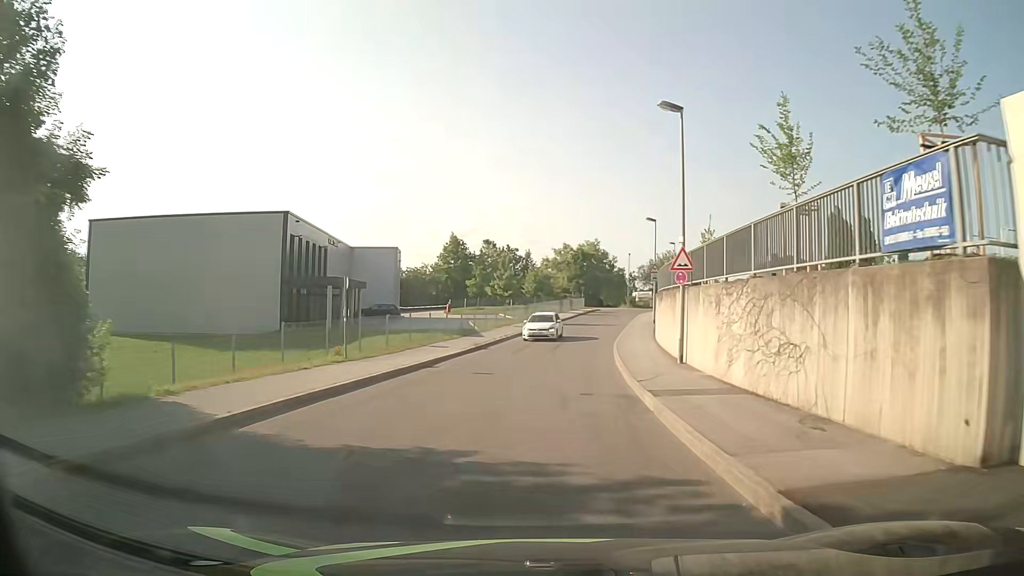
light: Day
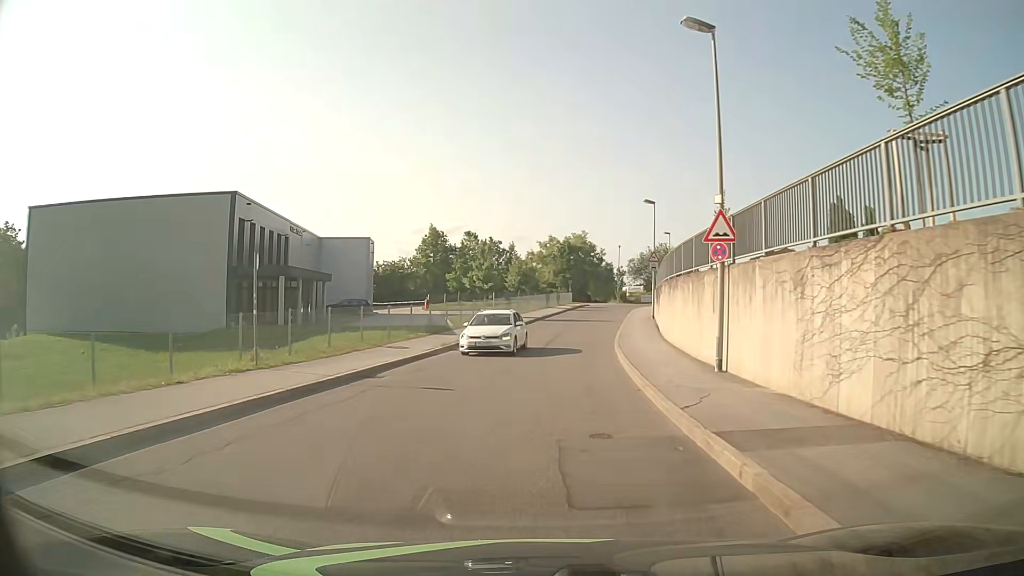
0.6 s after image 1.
(+0.1, +5.7) m; +2°
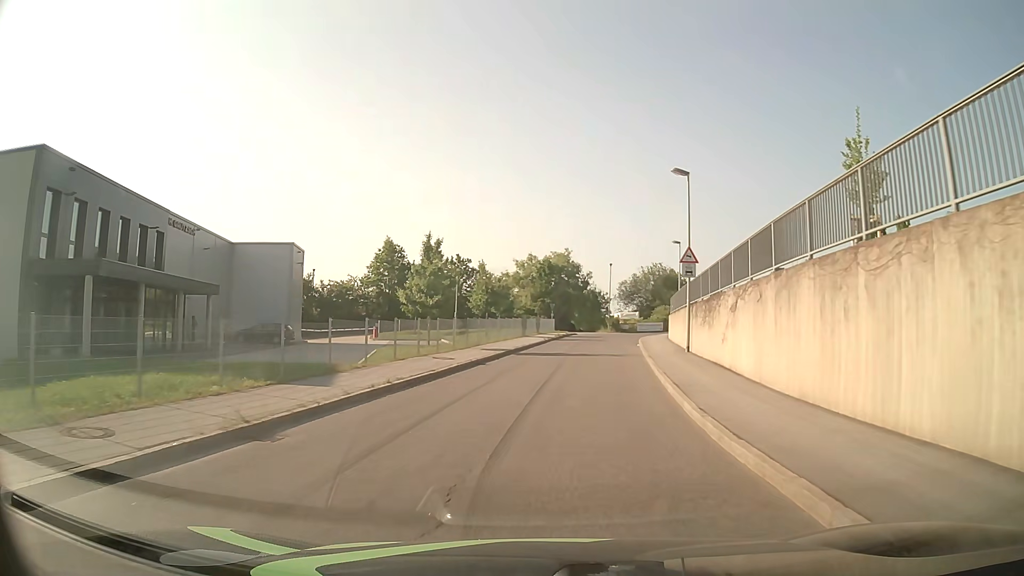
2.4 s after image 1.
(+0.2, +16.2) m; +1°
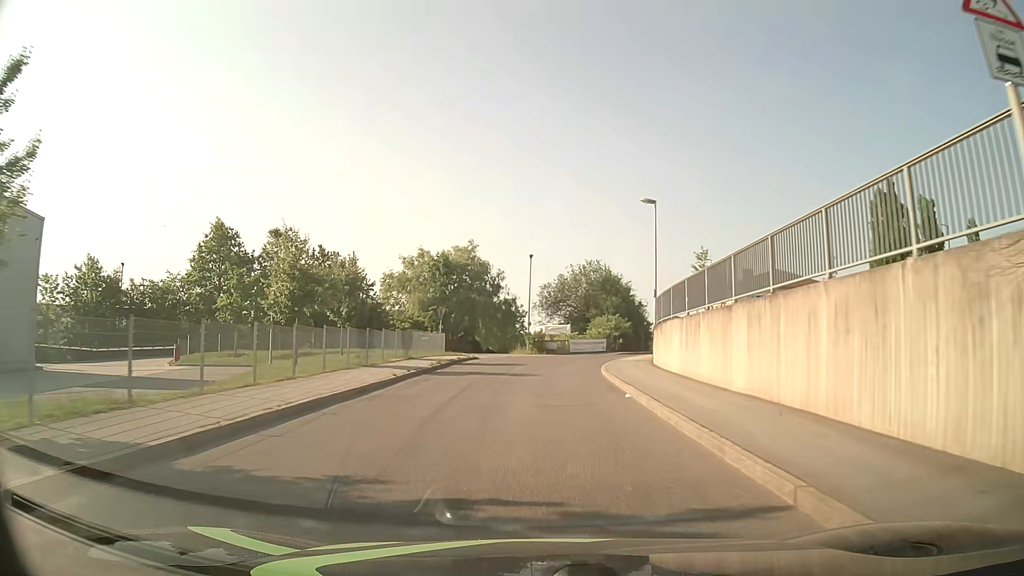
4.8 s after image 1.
(+2.0, +25.0) m; +8°
(0, +10) (0, +20) (+1, +30) (+4, +40) (+9, +48) (+16, +55) (+25, +58) (+35, +60) (+45, +61) (+55, +61) m
